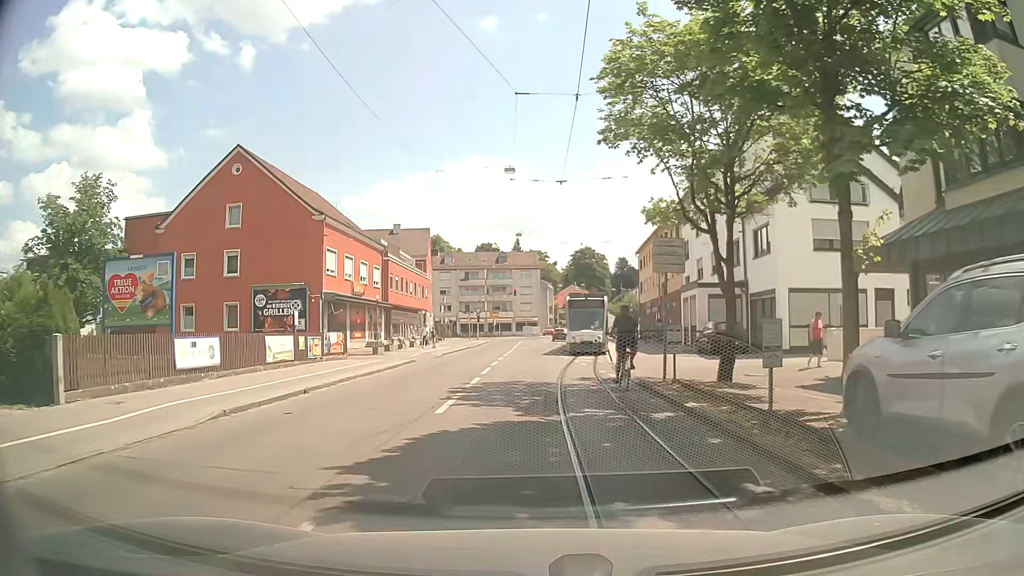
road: tertiary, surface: asphalt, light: Day
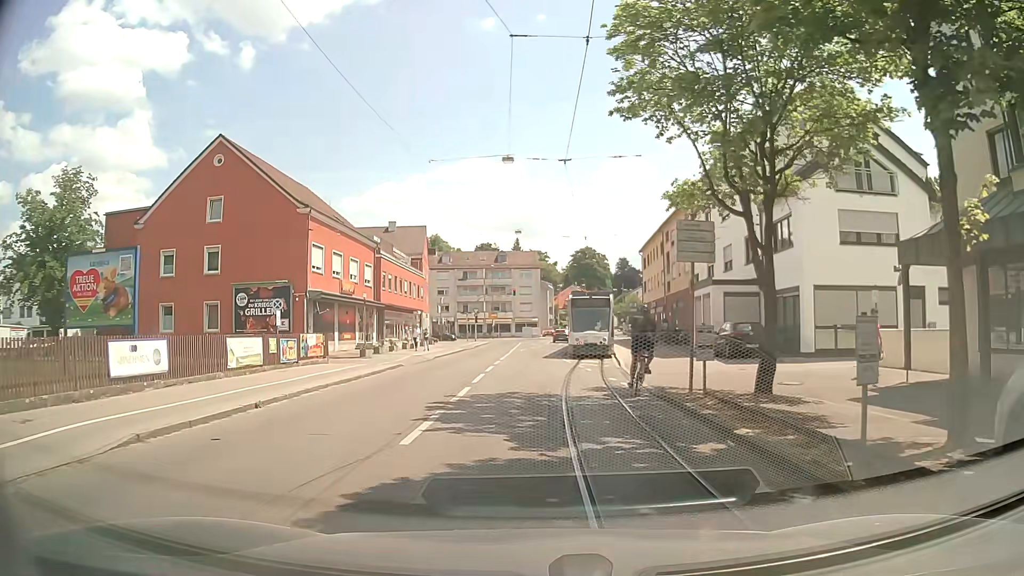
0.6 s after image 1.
(-0.1, +2.8) m; -1°
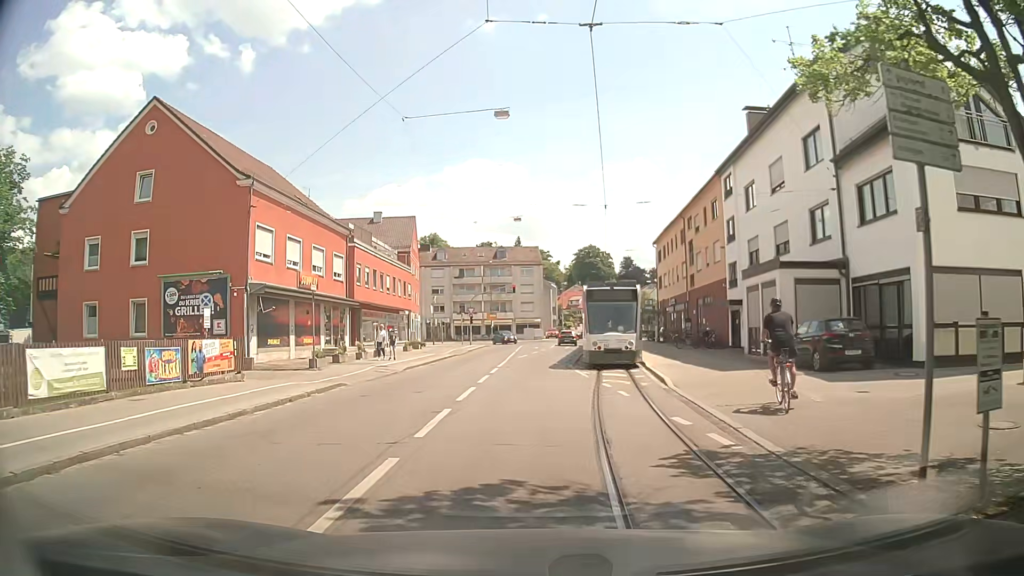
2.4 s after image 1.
(0.0, +8.5) m; -1°
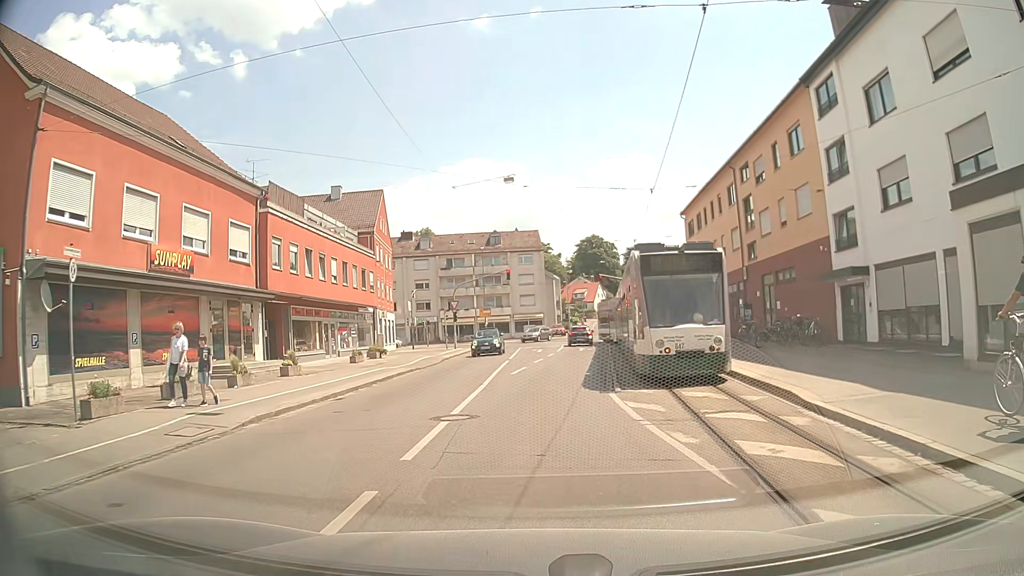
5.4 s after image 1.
(+0.1, +15.0) m; +1°
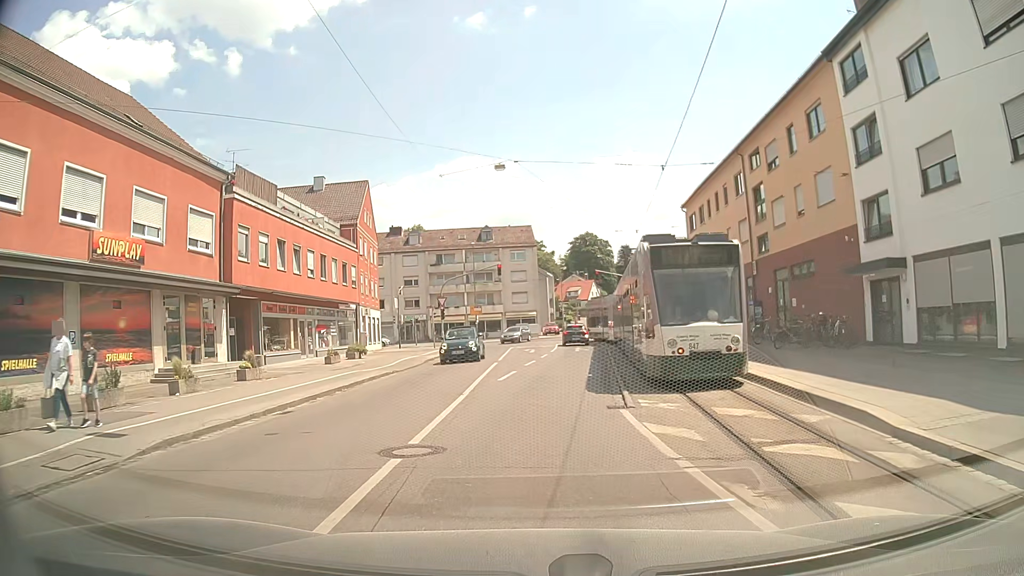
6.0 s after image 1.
(0.0, +3.1) m; +1°
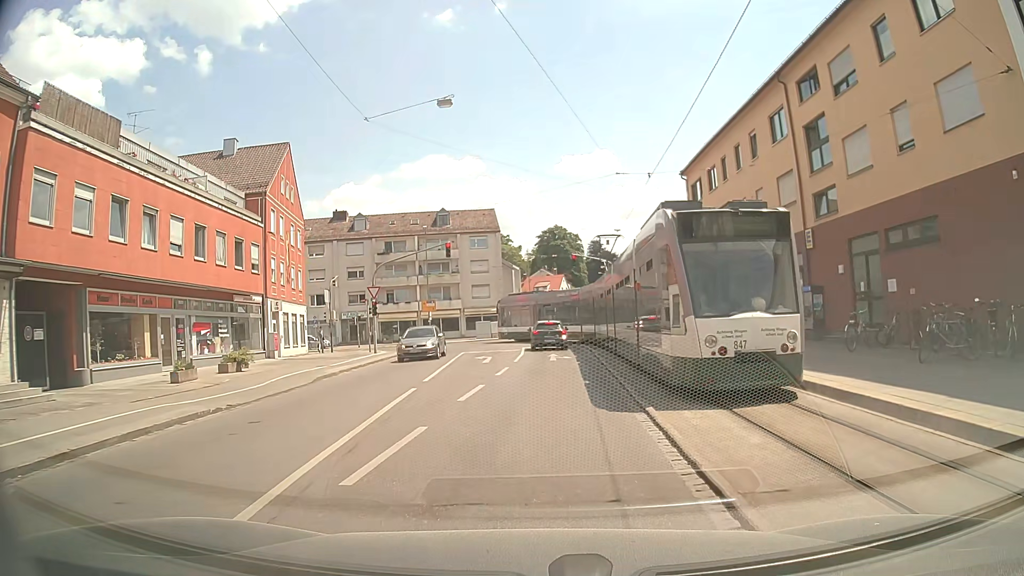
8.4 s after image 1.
(+0.2, +11.6) m; +1°
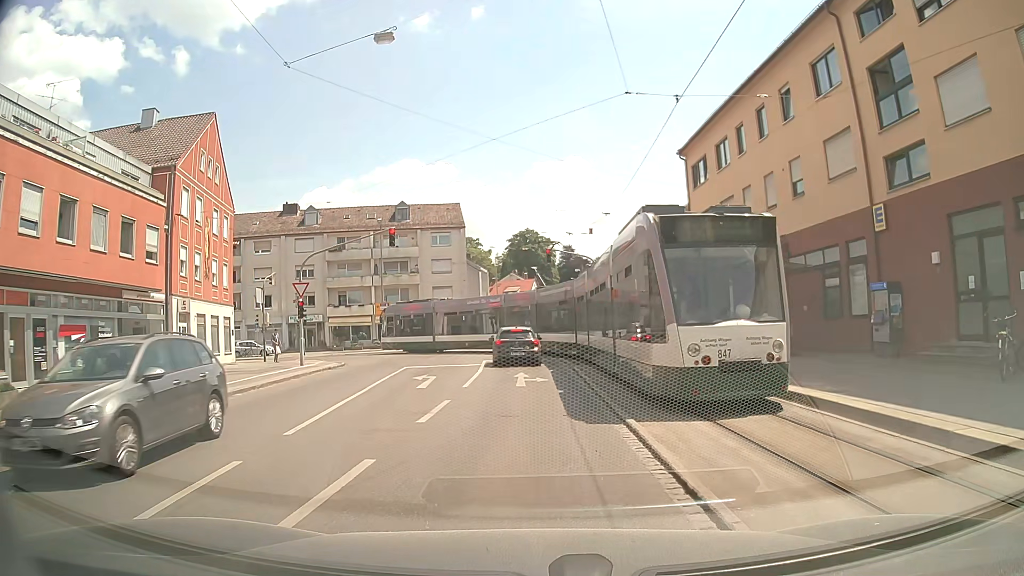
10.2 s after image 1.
(+0.3, +7.6) m; +3°
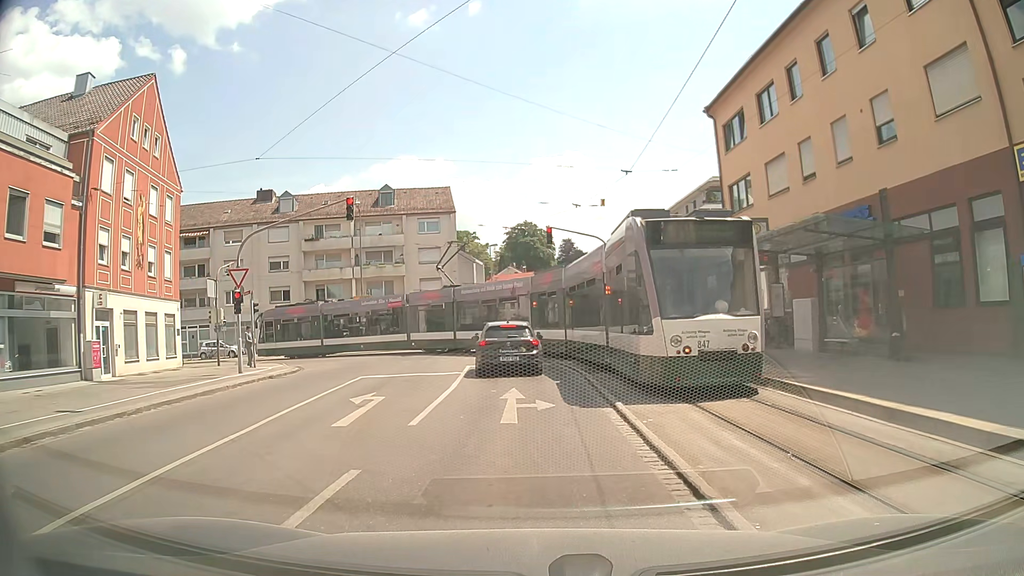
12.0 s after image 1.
(+0.1, +6.7) m; 0°
